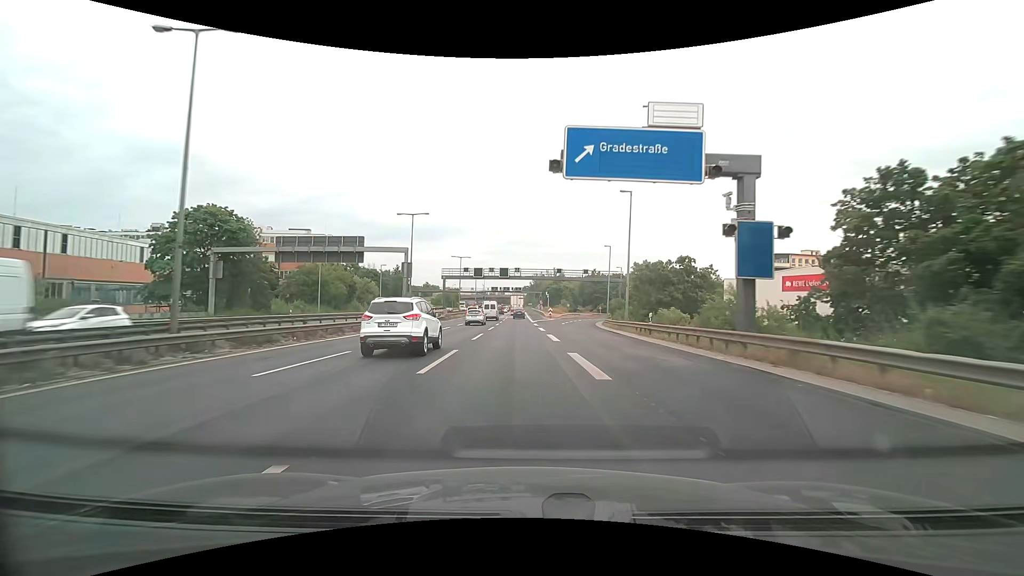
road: motorway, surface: asphalt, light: Day
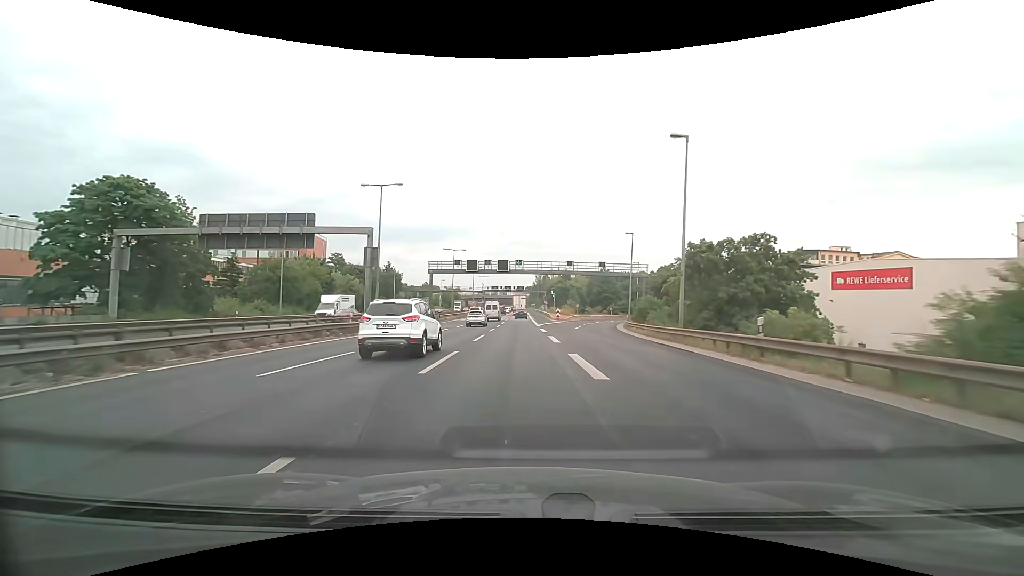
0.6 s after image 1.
(0.0, +11.8) m; 0°
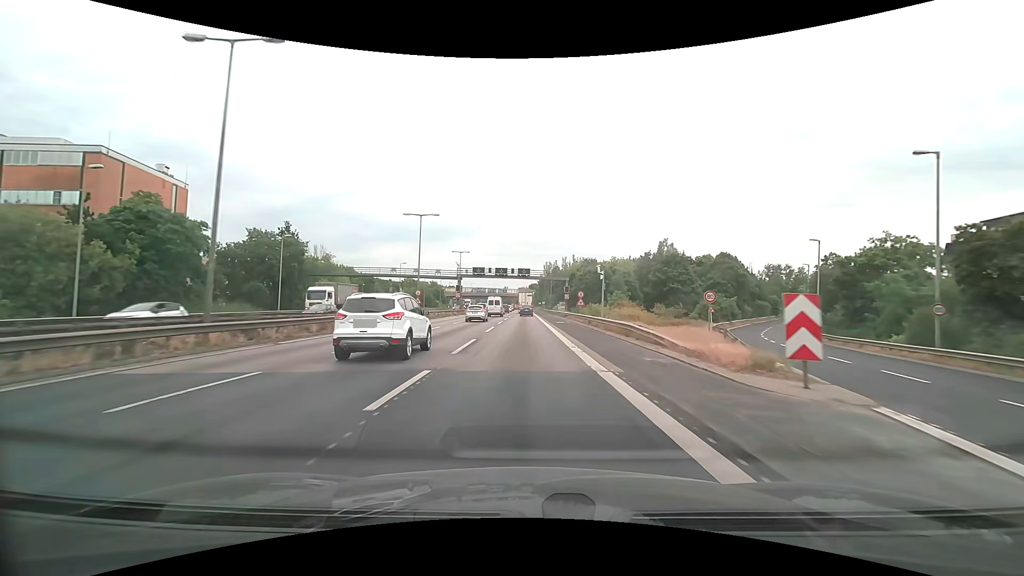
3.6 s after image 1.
(-0.2, +59.2) m; 0°
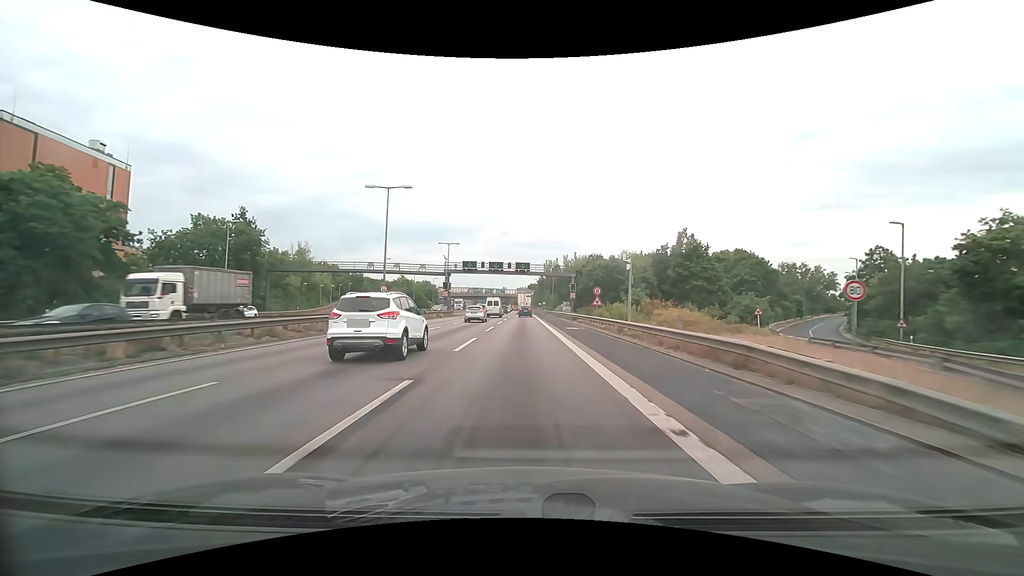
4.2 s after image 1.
(0.0, +11.4) m; 0°
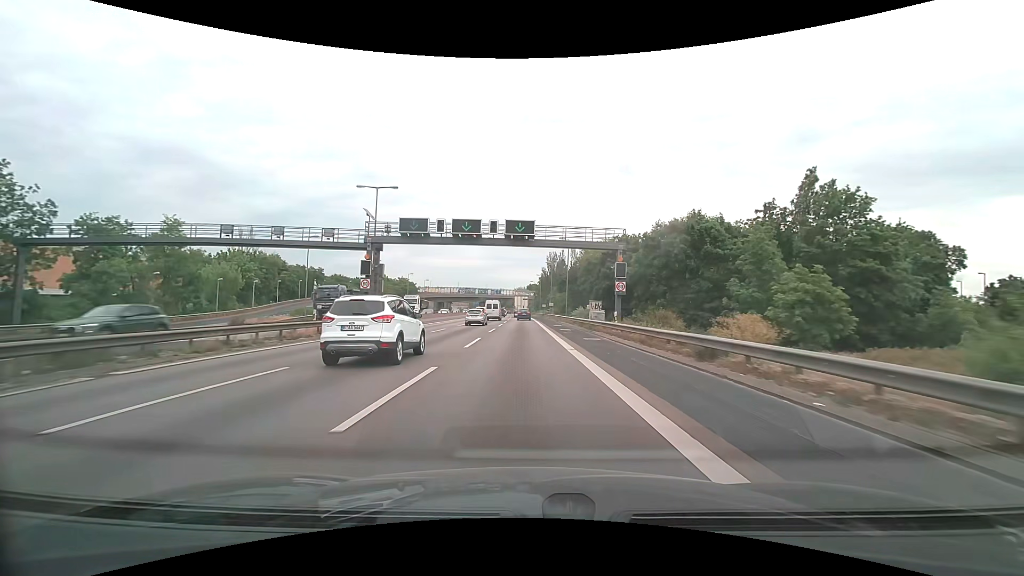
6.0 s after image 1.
(-0.1, +33.4) m; 0°
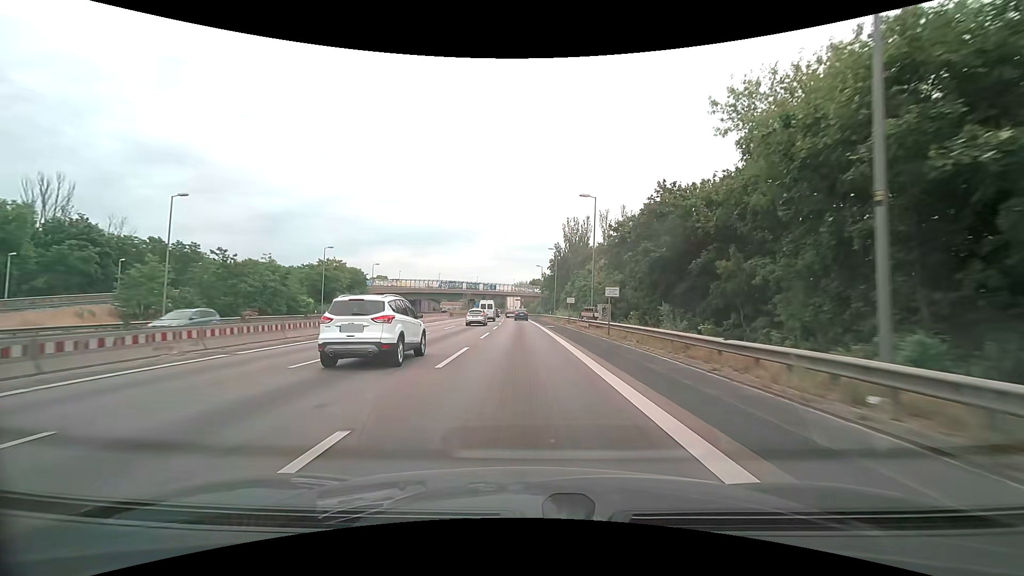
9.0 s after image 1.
(0.0, +54.5) m; 0°
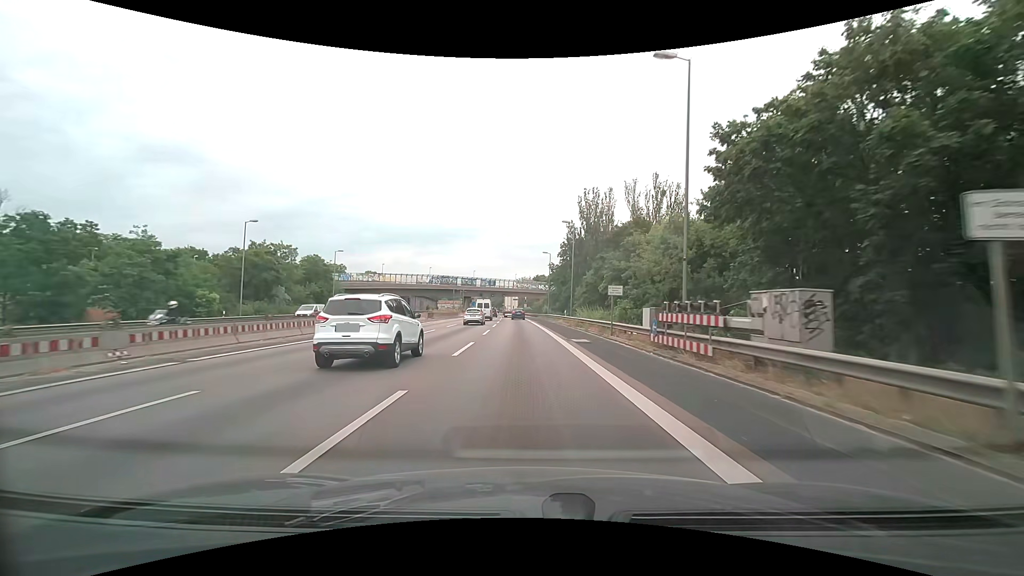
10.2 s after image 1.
(-0.1, +21.5) m; -1°
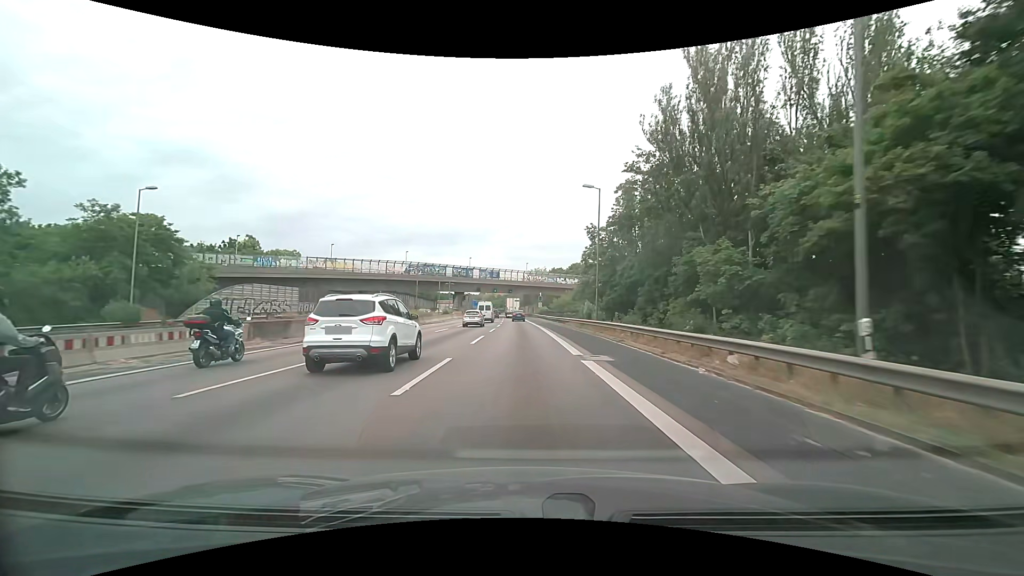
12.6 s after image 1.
(-0.2, +42.7) m; -1°
(0, +10) (0, +20) (0, +30) (0, +40) (-1, +50) (-1, +60) (-1, +70) (-1, +80) (-2, +90) (-2, +100) m
